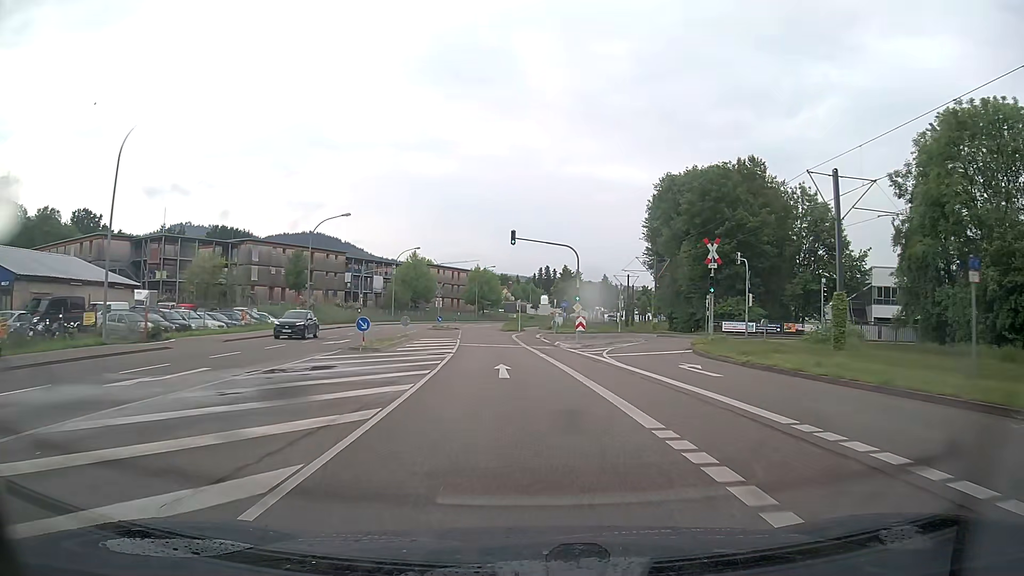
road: tertiary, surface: asphalt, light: Day
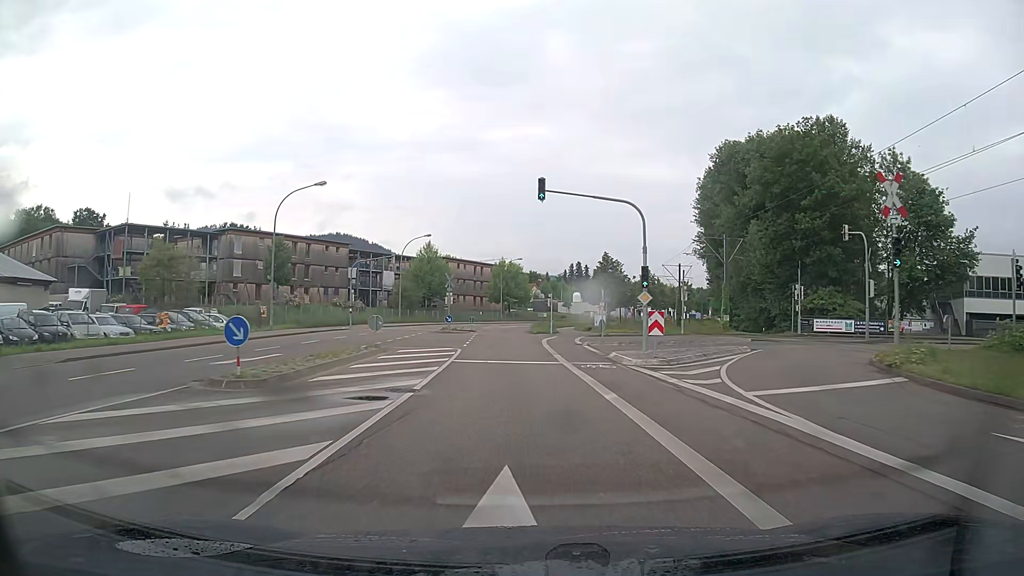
(-0.4, +14.6) m; -2°
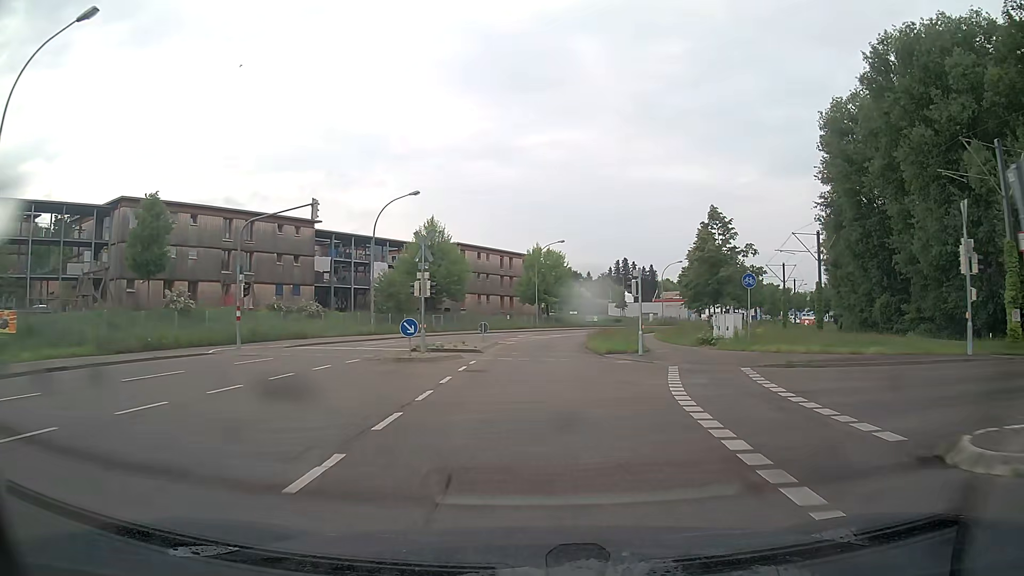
(-1.1, +29.3) m; -3°
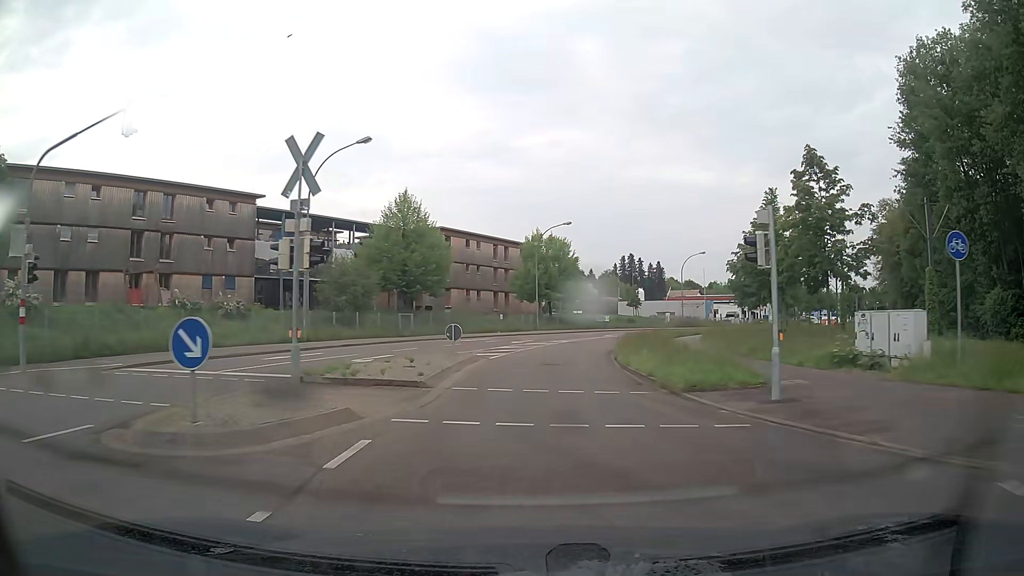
(0.0, +14.5) m; 0°
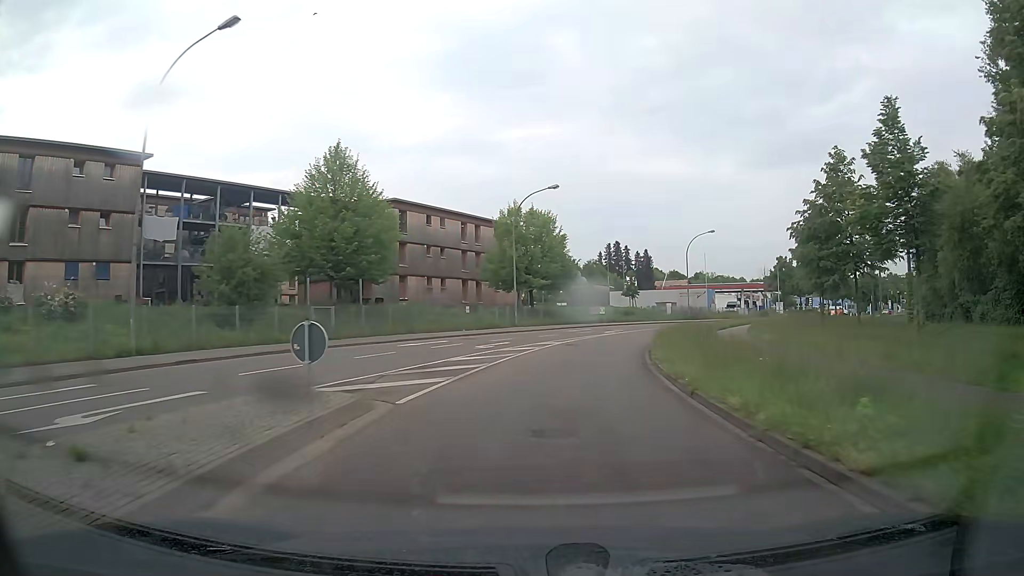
(+0.2, +14.4) m; +2°
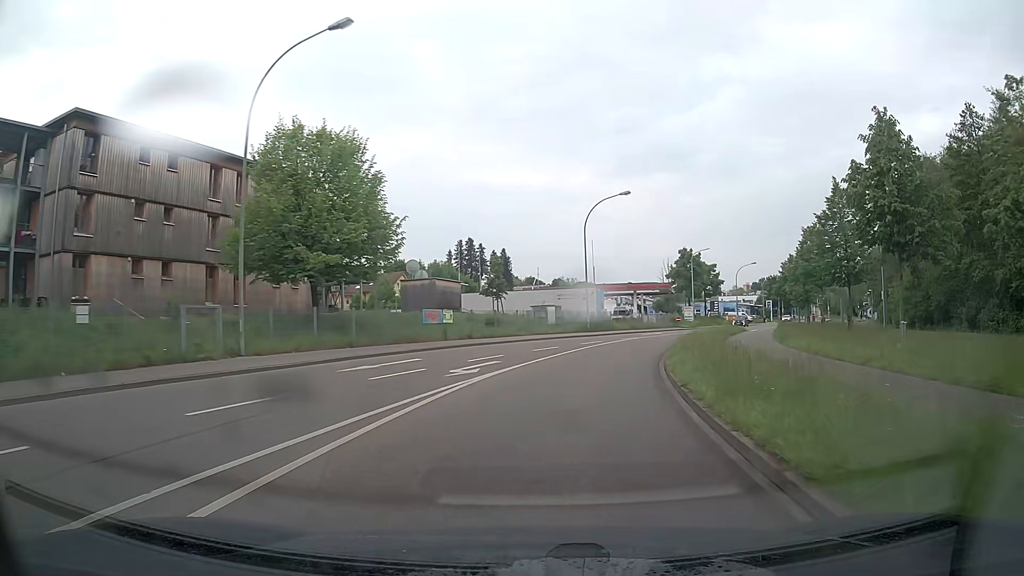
(+2.7, +28.2) m; +12°
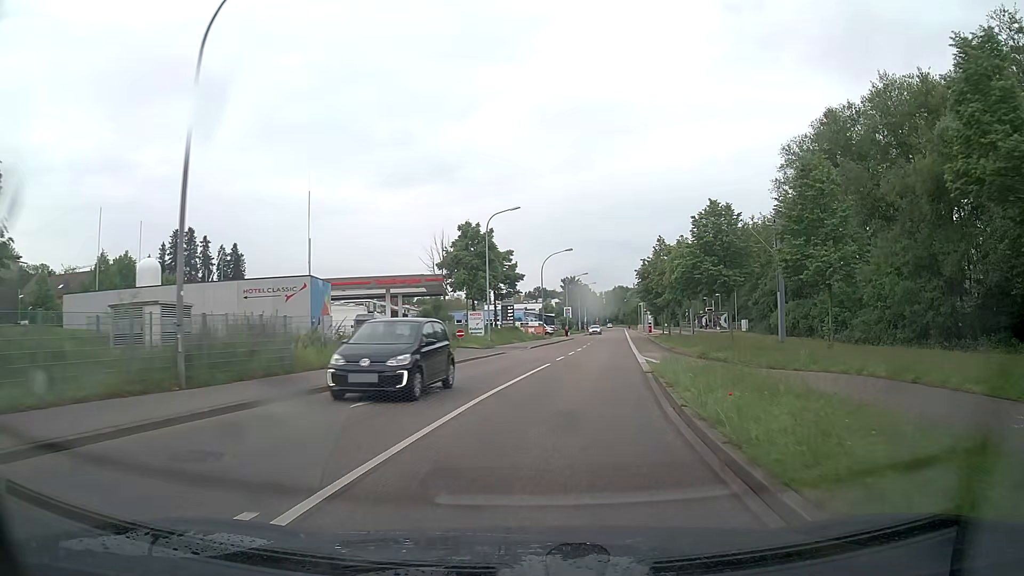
(+5.9, +34.8) m; +19°
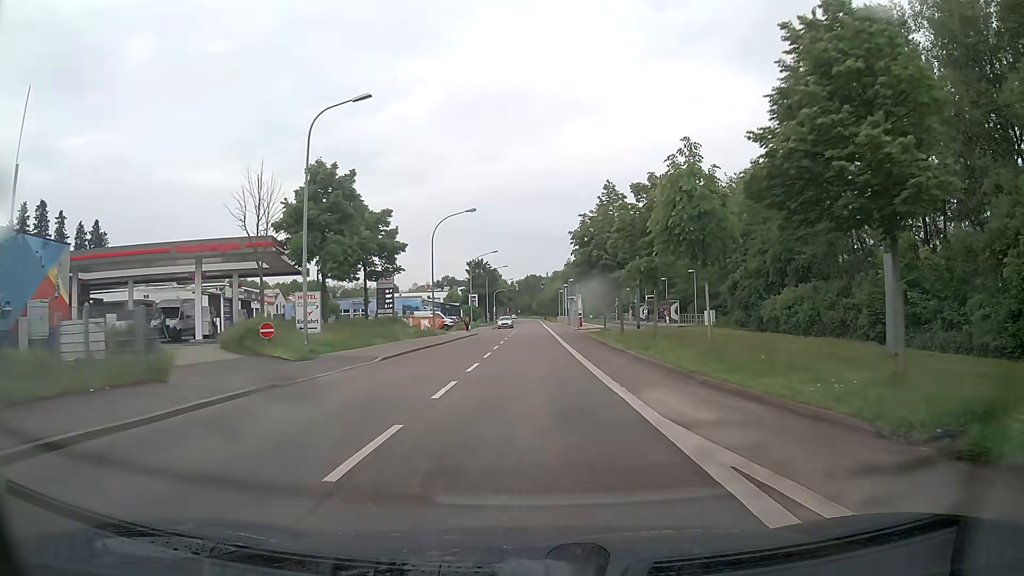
(+1.8, +21.2) m; +8°
(0, +10) (0, +20) (0, +30) (0, +40) (0, +50) (0, +60) (0, +70) (0, +80) (0, +90) (0, +100) m
